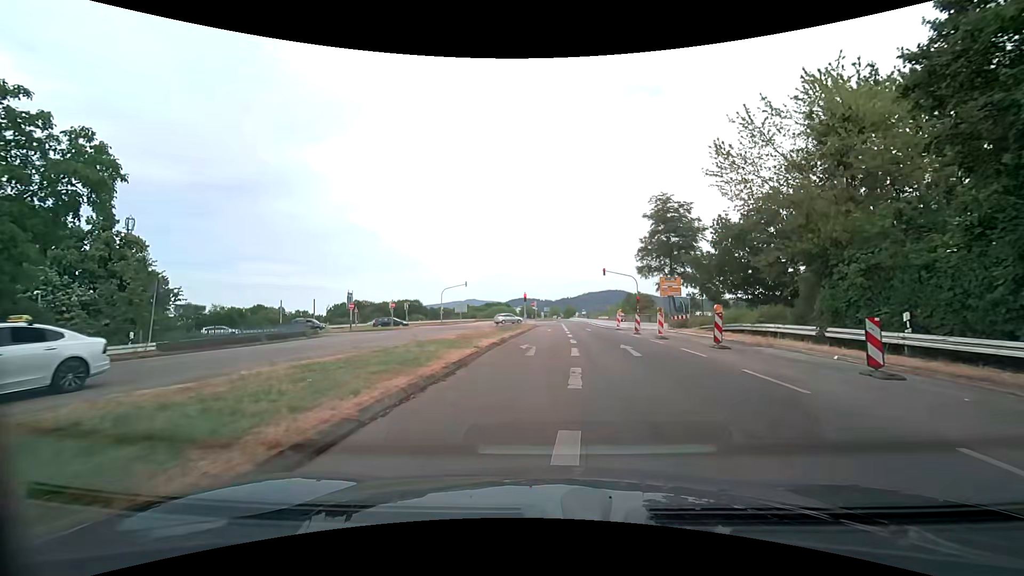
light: Day
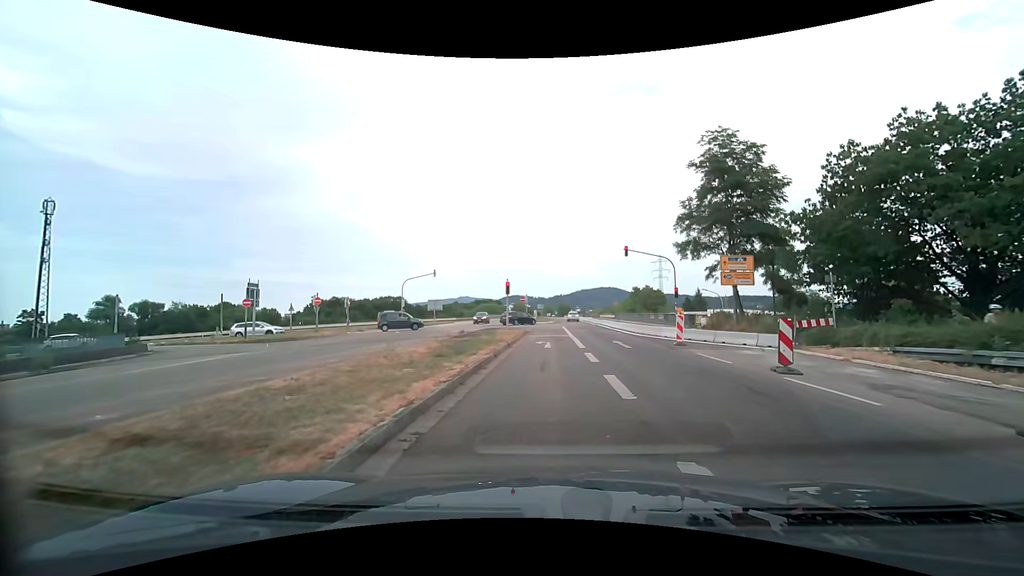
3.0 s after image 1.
(-0.4, +18.7) m; 0°
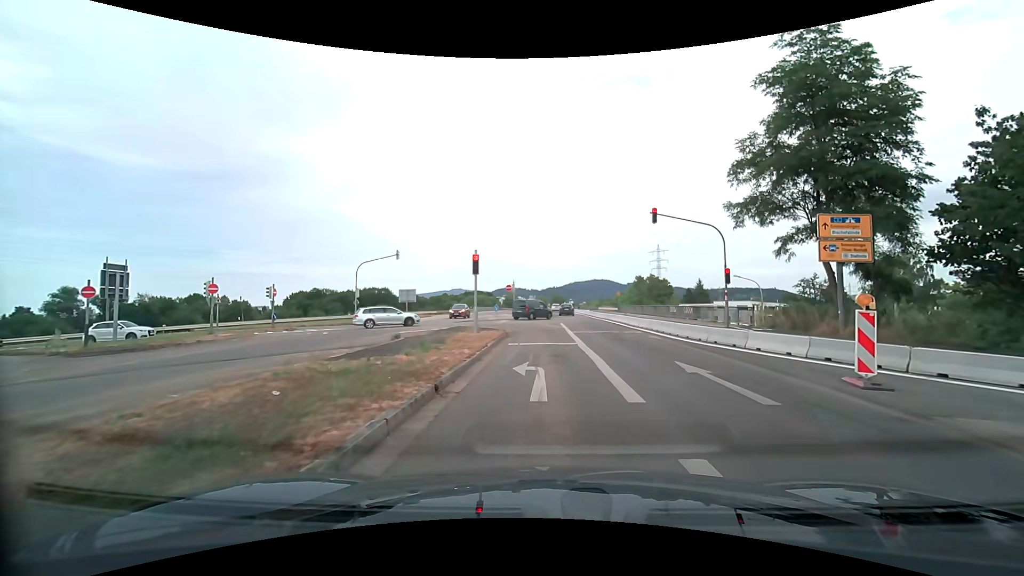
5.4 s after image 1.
(-0.1, +12.1) m; 0°
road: tertiary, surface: asphalt
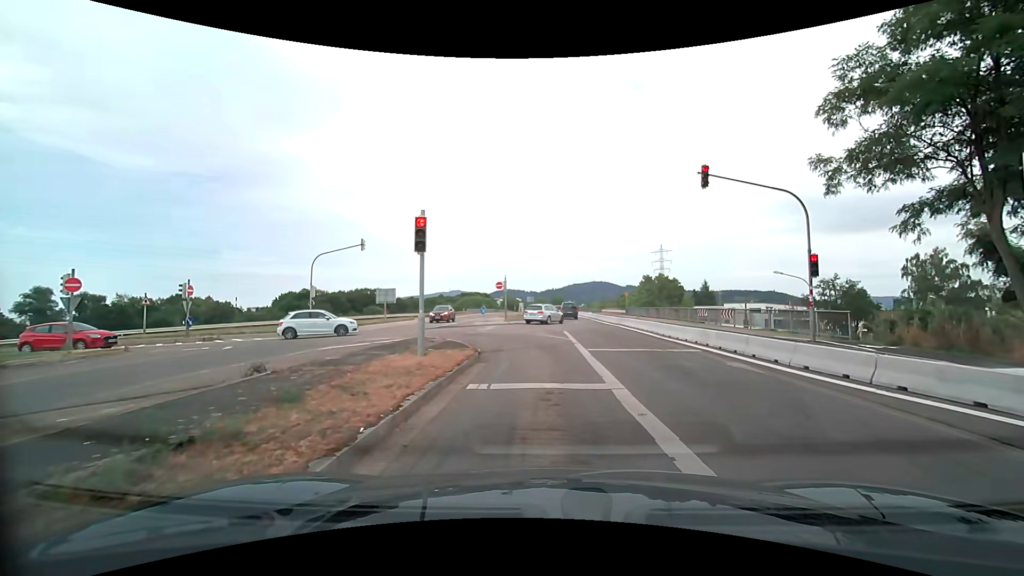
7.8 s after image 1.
(0.0, +8.6) m; 0°
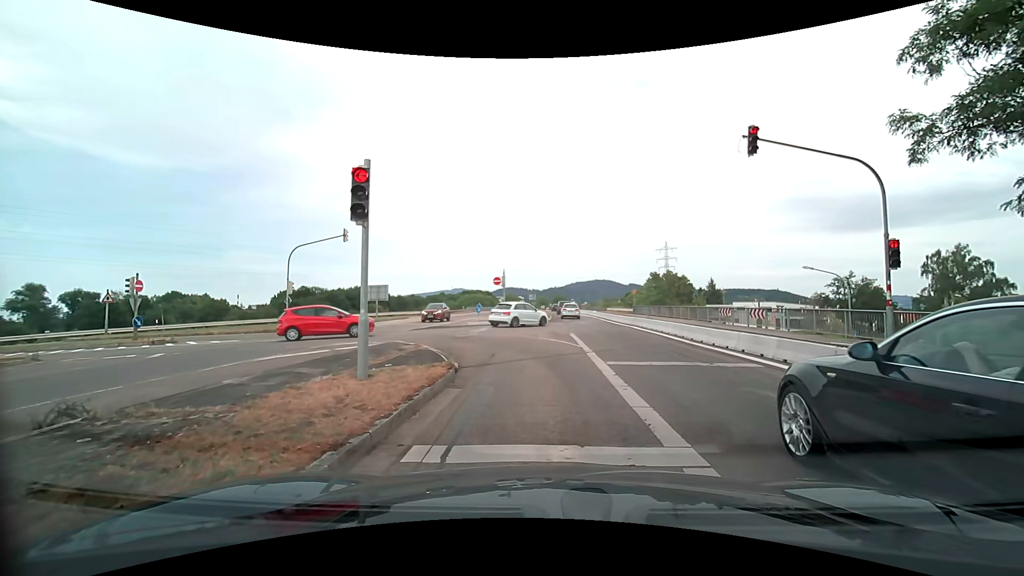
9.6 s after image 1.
(-0.1, +3.6) m; -2°
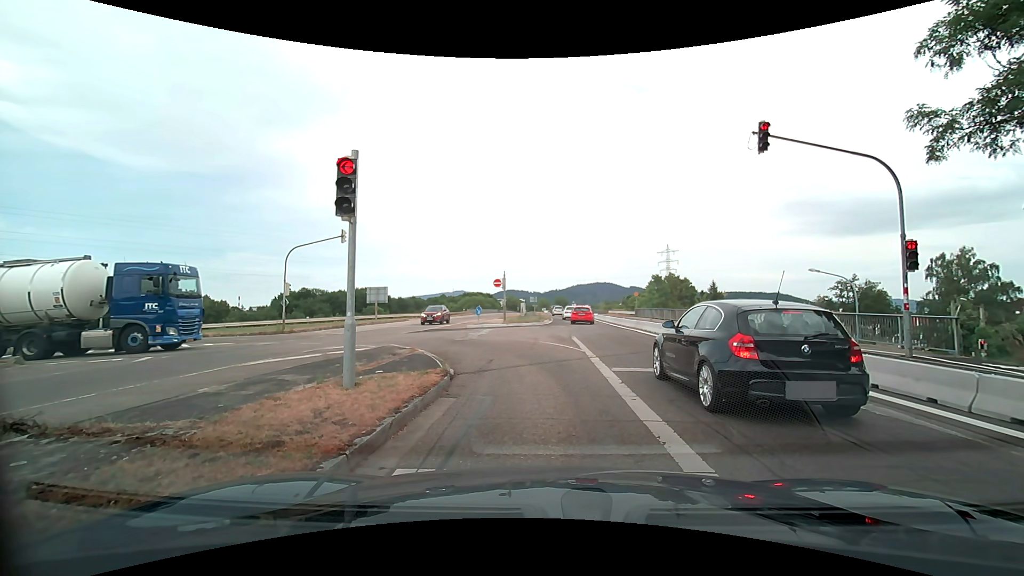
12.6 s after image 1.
(0.0, +0.6) m; 0°
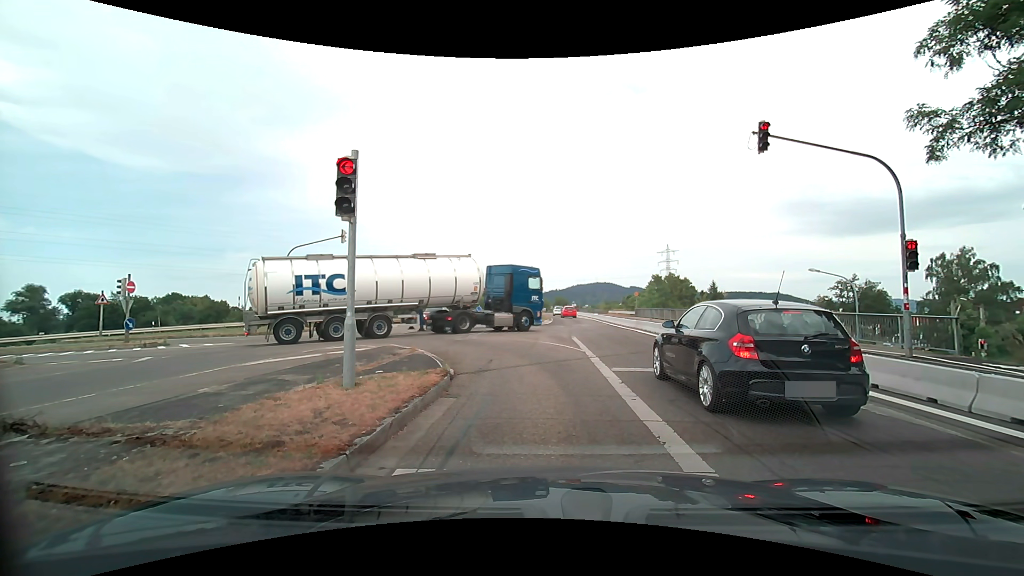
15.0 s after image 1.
(0.0, 0.0) m; 0°
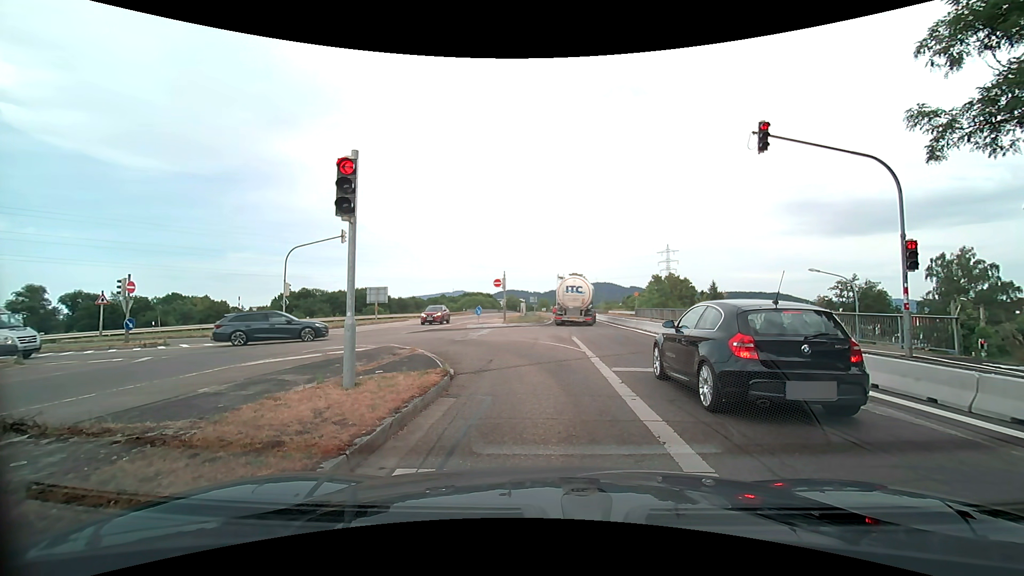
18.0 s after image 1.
(0.0, 0.0) m; 0°
